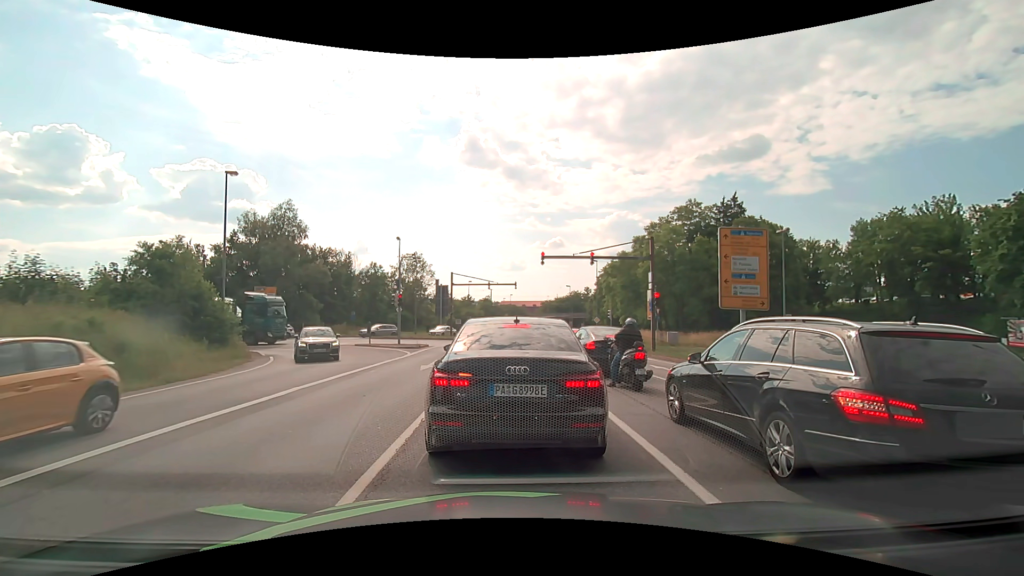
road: primary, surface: asphalt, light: Day
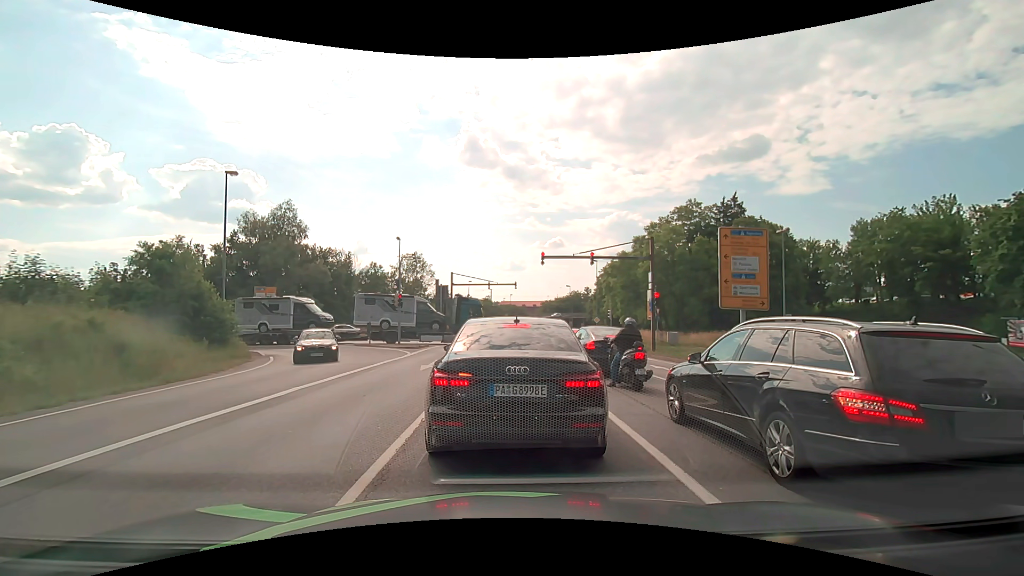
(0.0, 0.0) m; 0°
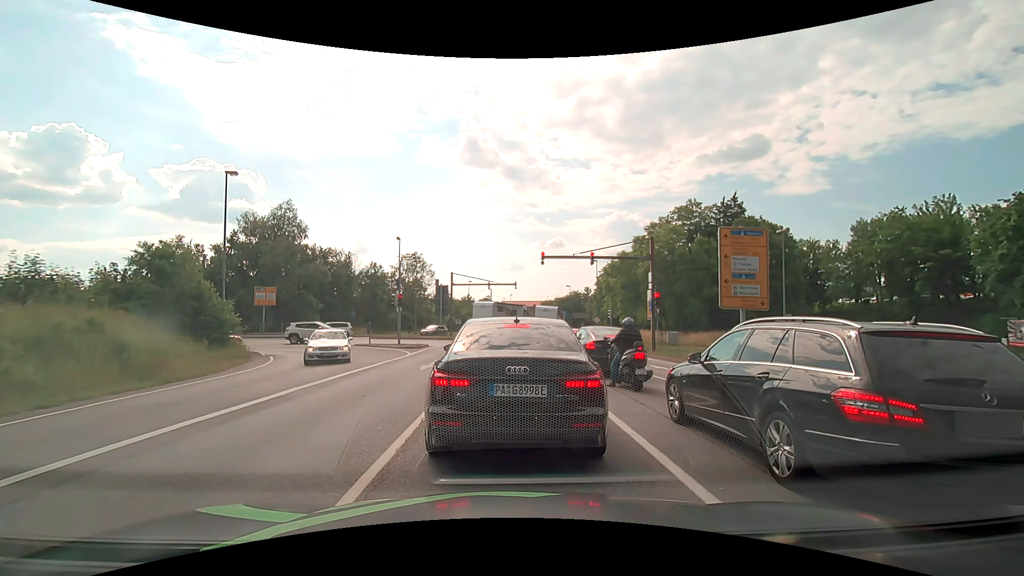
(0.0, 0.0) m; 0°
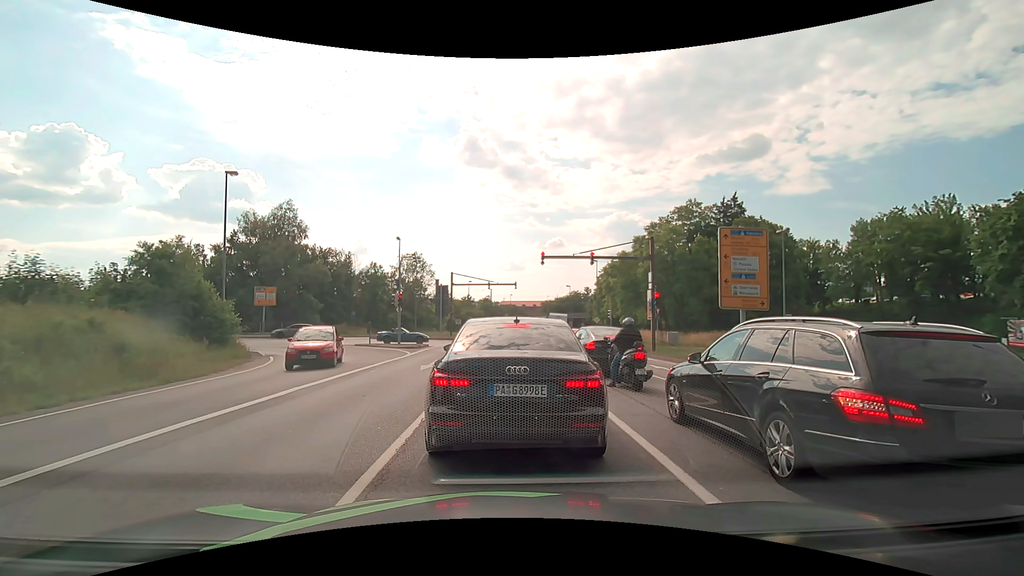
(0.0, 0.0) m; 0°
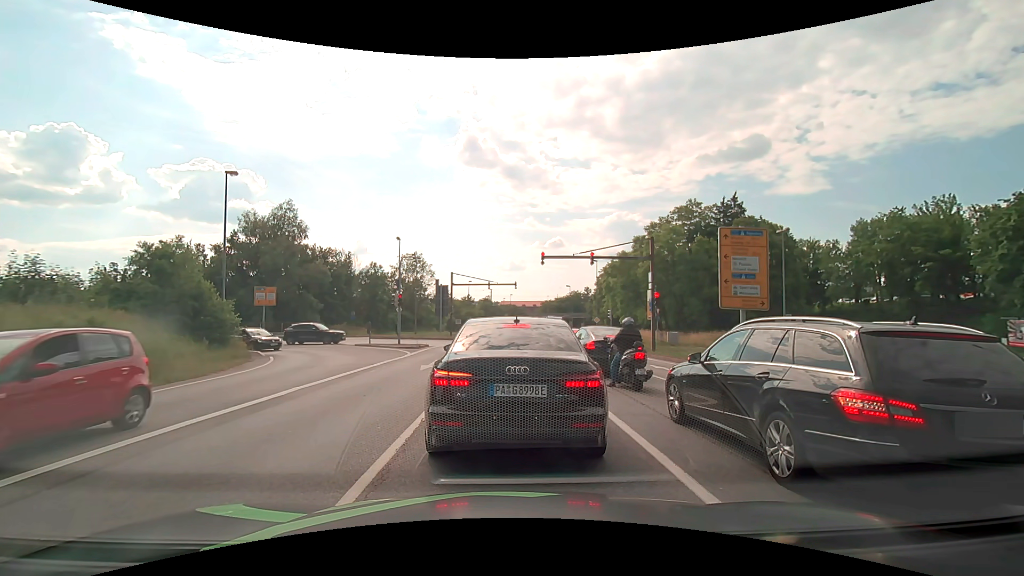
(0.0, 0.0) m; 0°
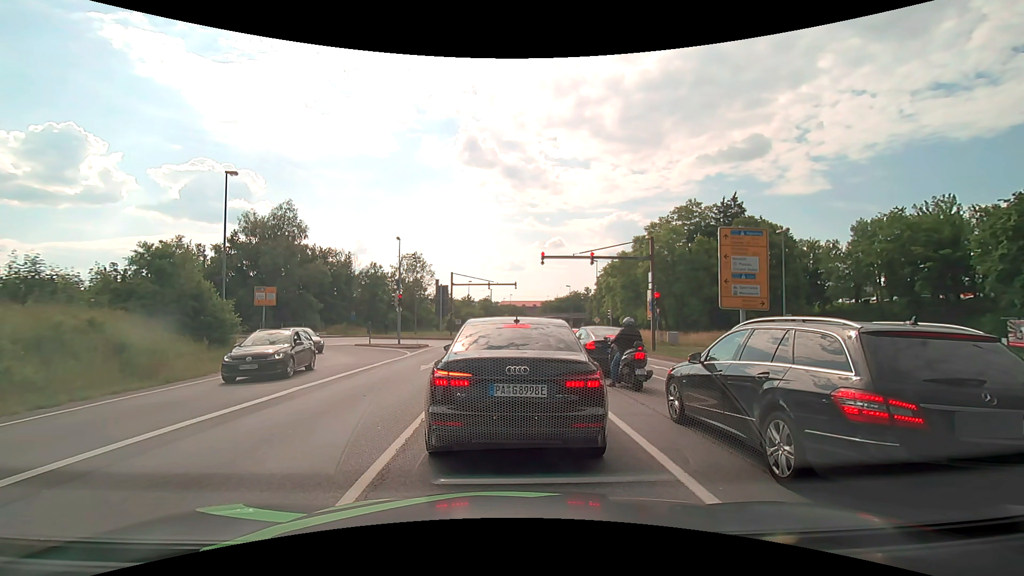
(0.0, 0.0) m; 0°
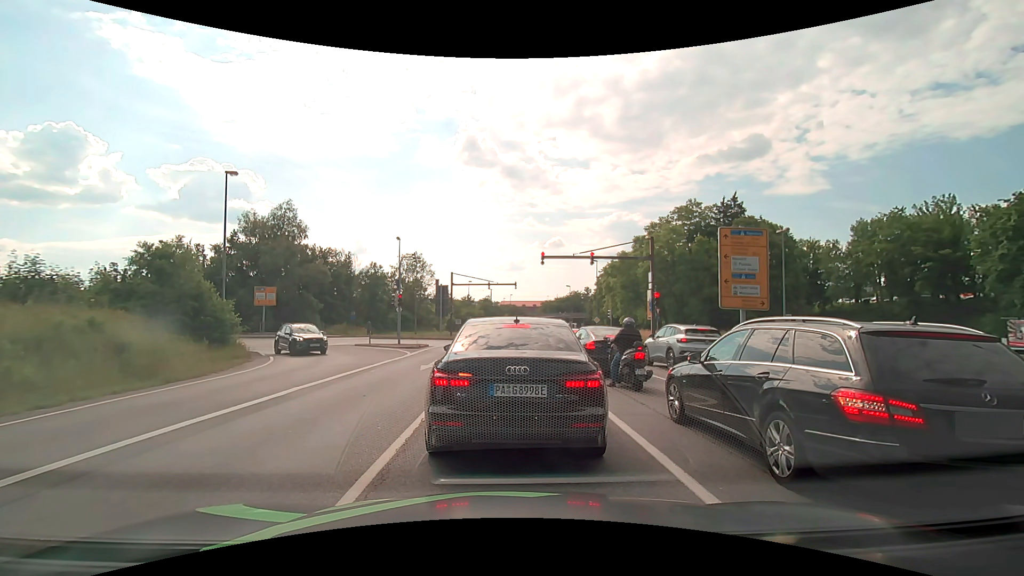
(0.0, 0.0) m; 0°
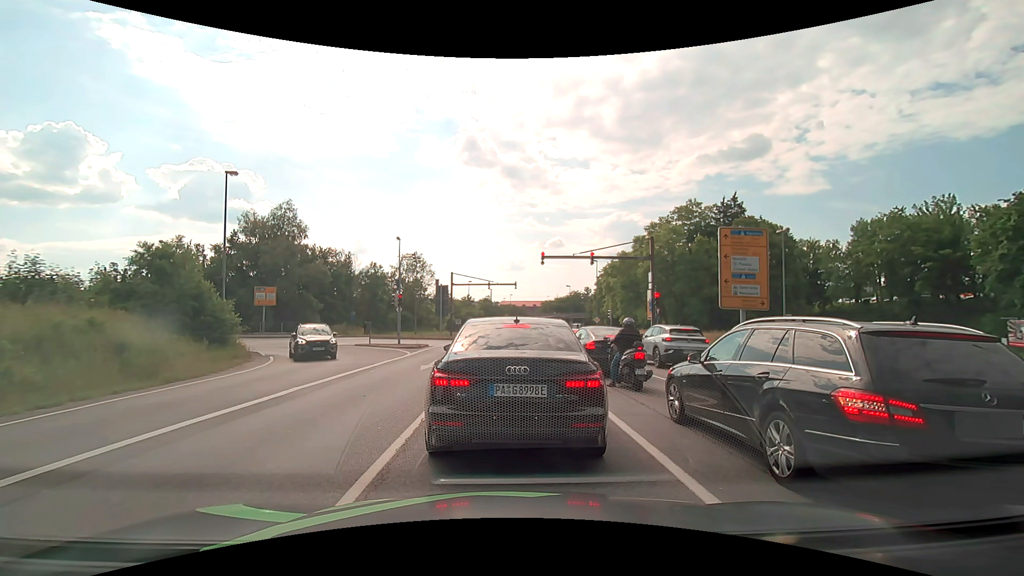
(0.0, 0.0) m; 0°
